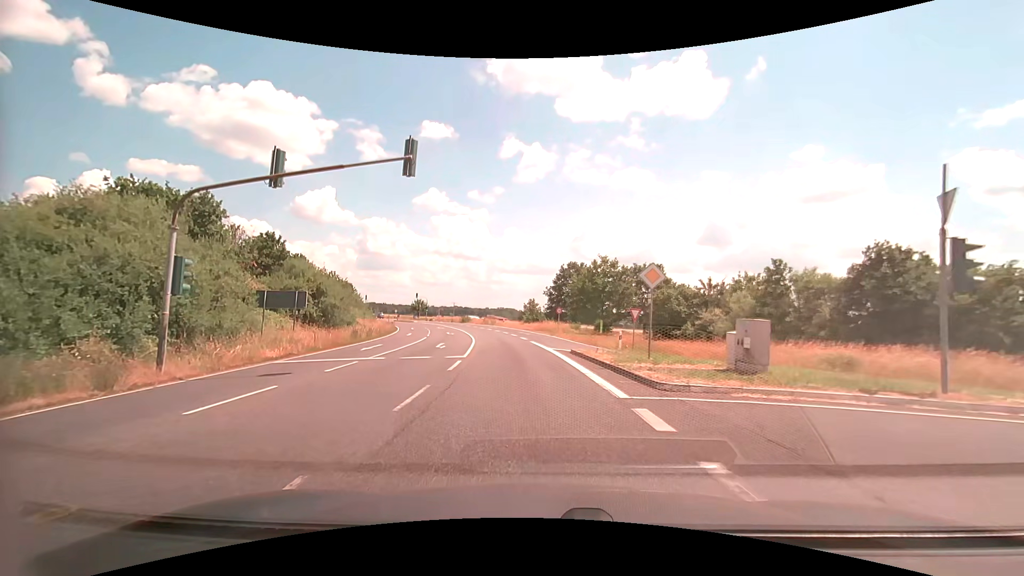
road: secondary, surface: asphalt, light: Day
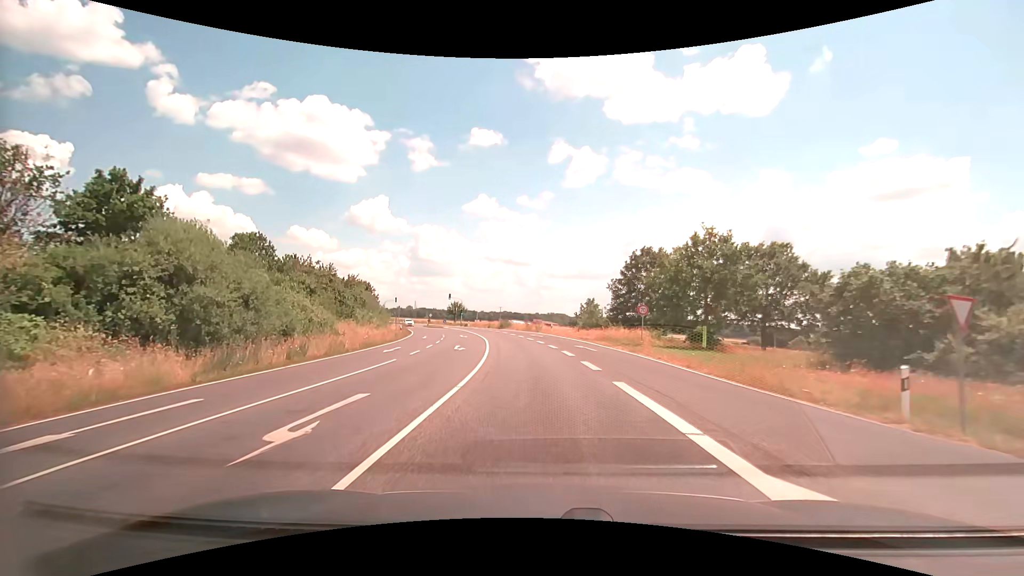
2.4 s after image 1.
(-1.1, +19.9) m; -6°
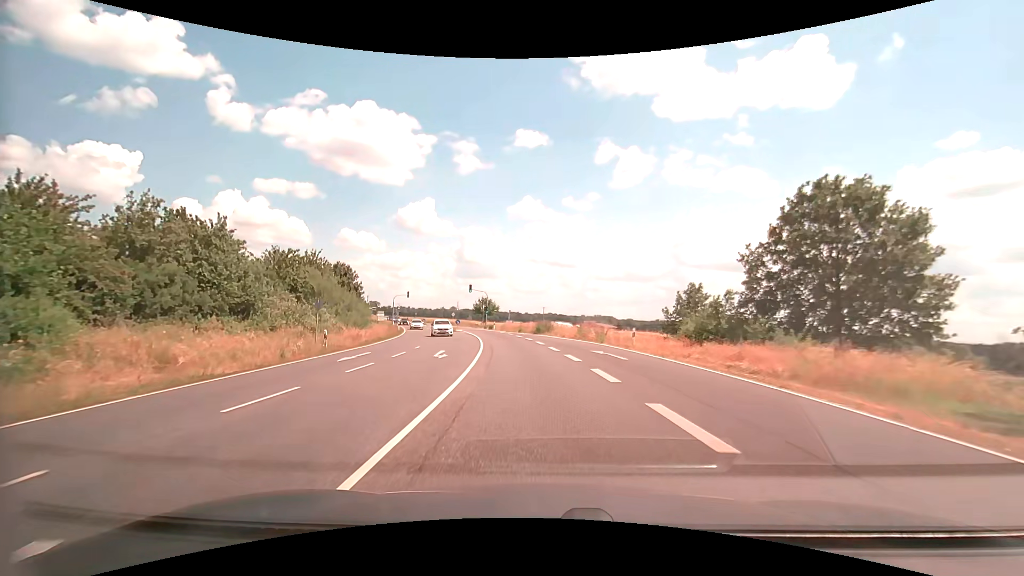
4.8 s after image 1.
(-1.3, +27.8) m; -5°
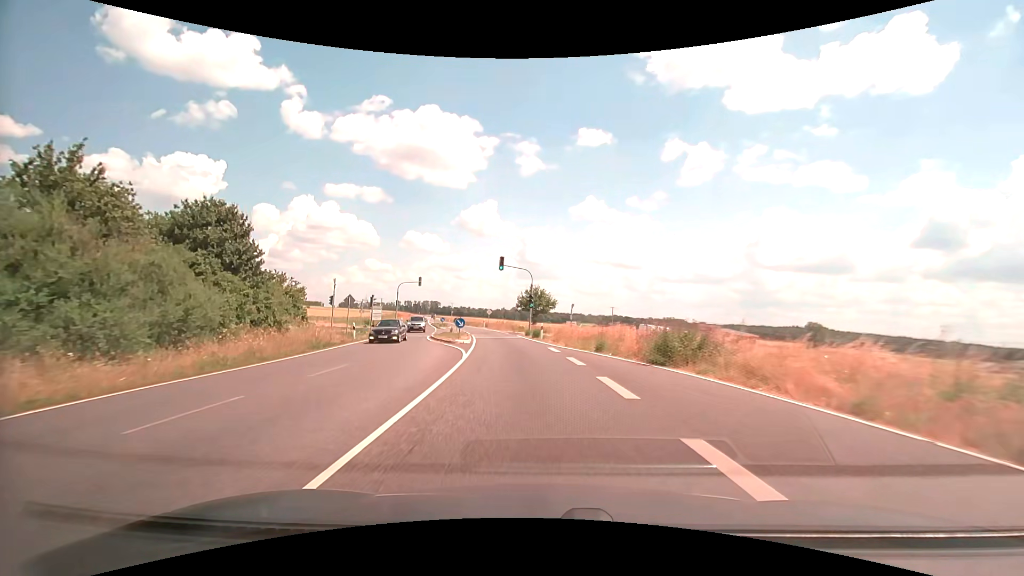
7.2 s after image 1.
(-2.1, +33.3) m; -7°
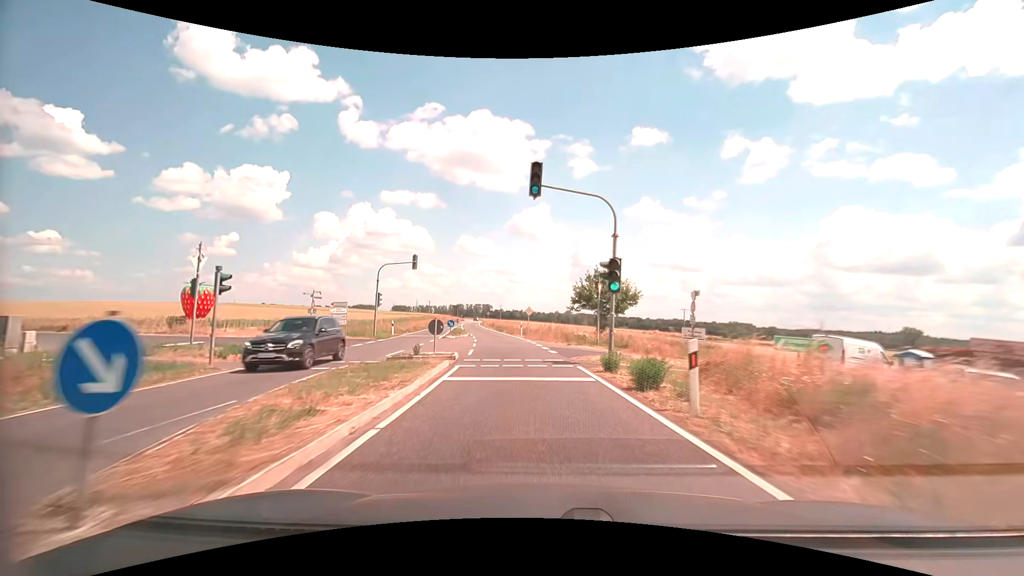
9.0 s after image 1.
(-1.4, +25.5) m; -6°
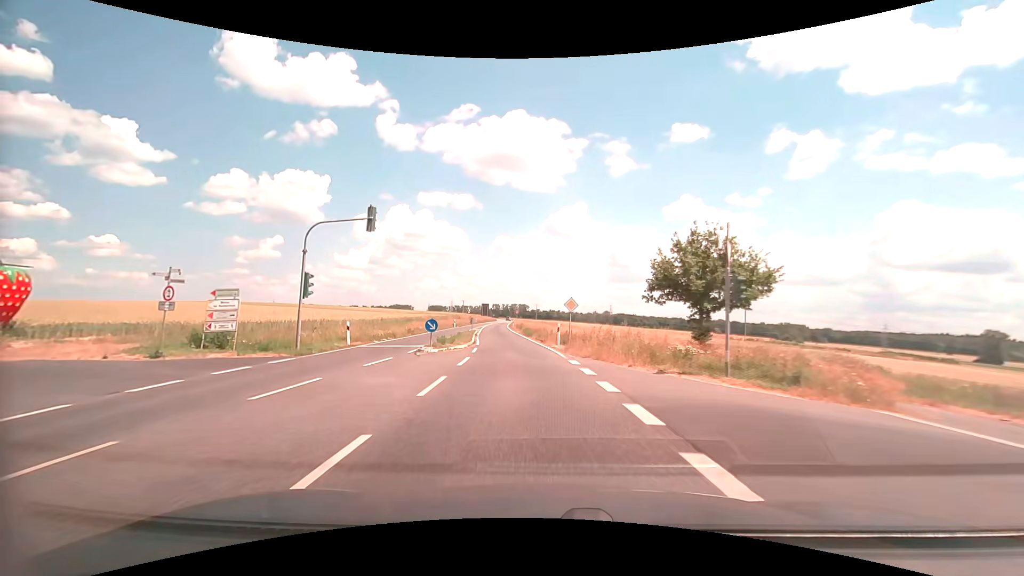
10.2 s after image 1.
(-0.6, +17.6) m; -4°
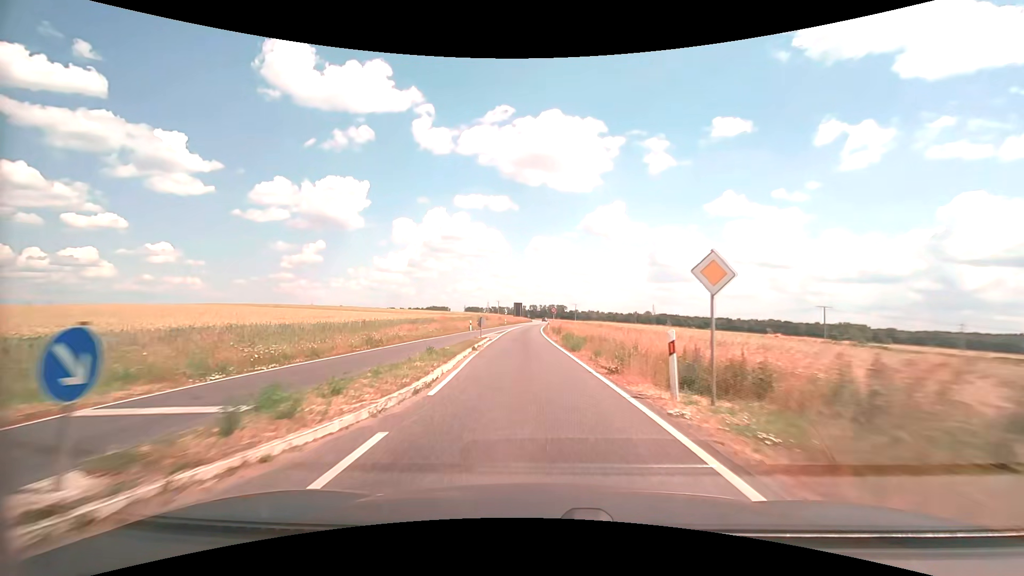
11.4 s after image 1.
(-0.7, +18.2) m; -4°
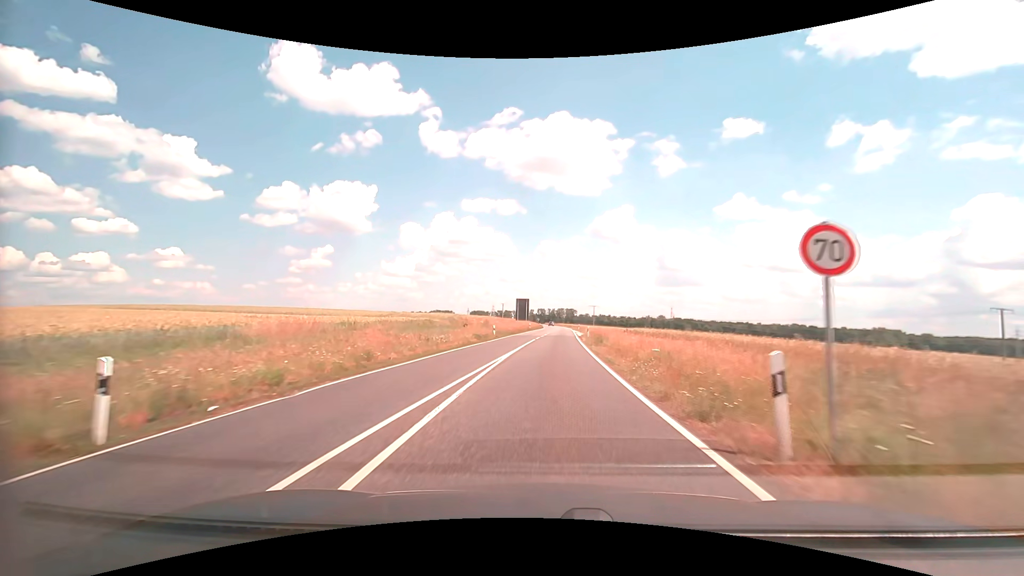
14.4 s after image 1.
(-2.0, +48.0) m; -1°
(0, +10) (0, +20) (+1, +30) (+1, +40) (+2, +50) (+2, +60) (+3, +70) (+3, +80) (+4, +90) (+4, +100) m
